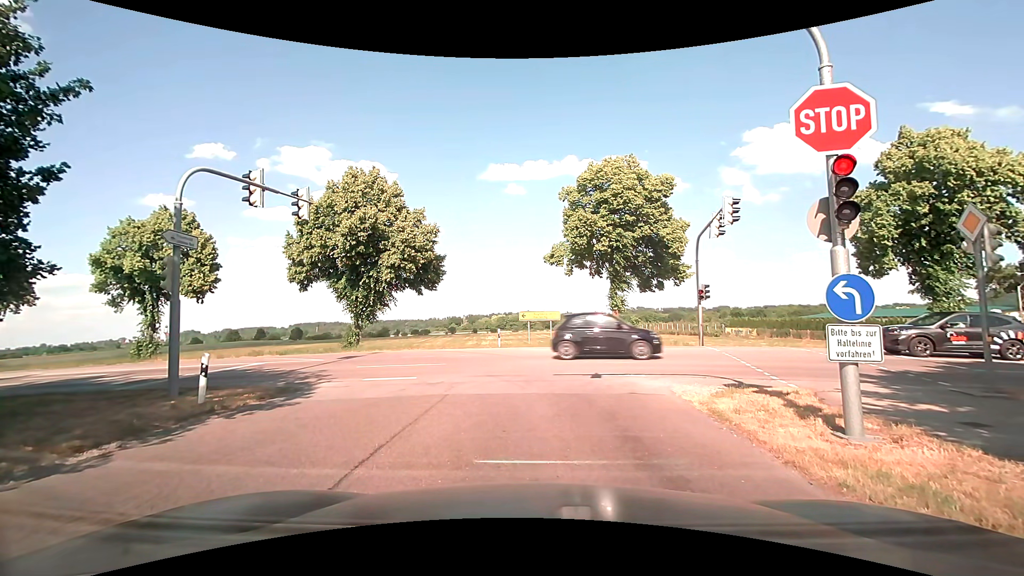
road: tertiary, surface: asphalt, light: Day
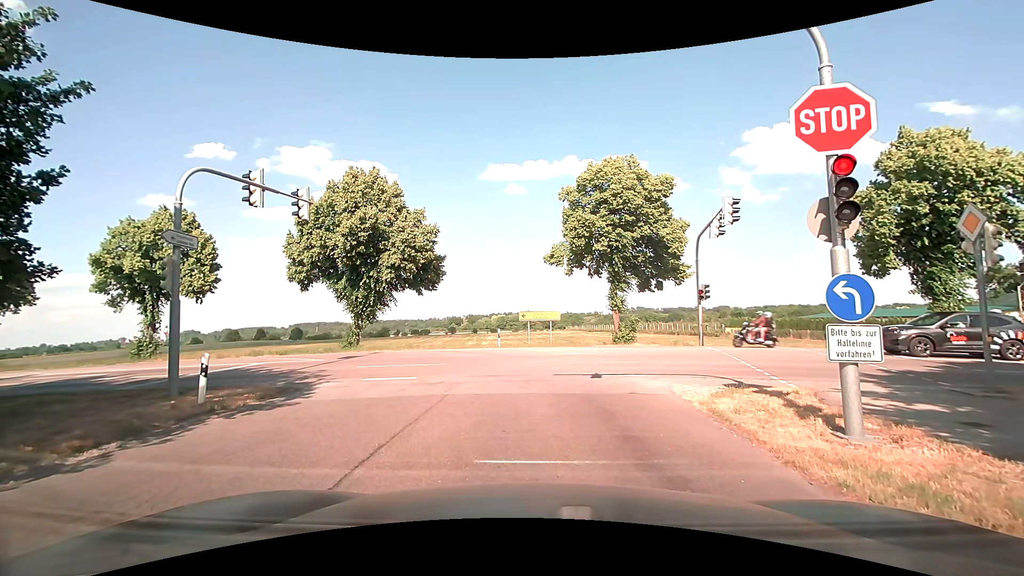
(0.0, 0.0) m; 0°
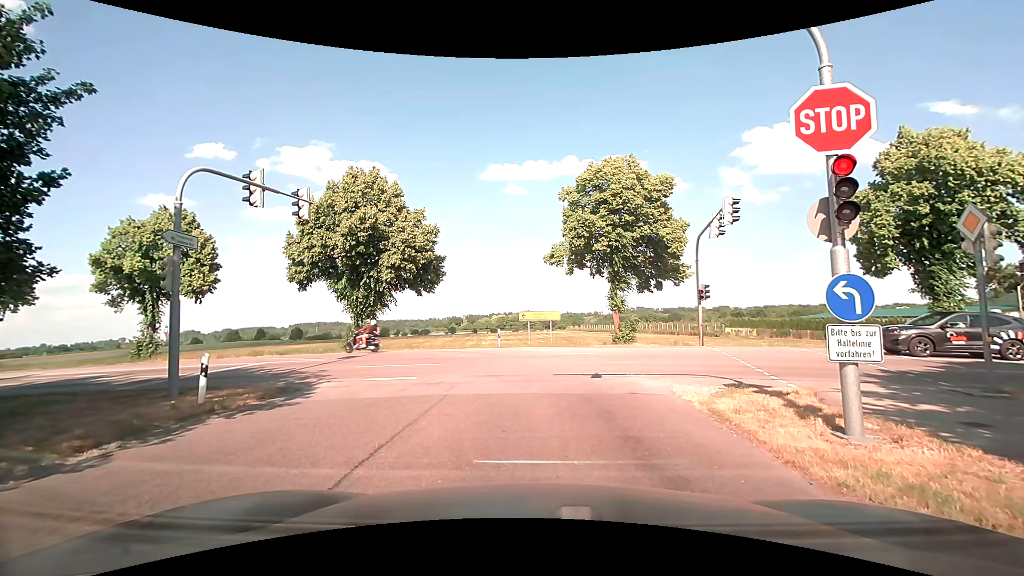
(0.0, 0.0) m; 0°
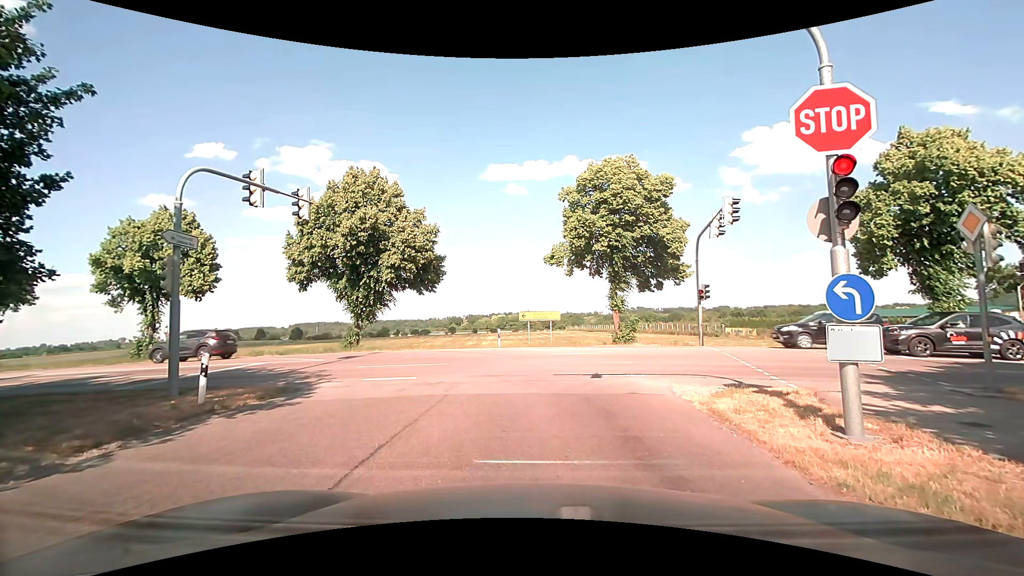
(0.0, 0.0) m; 0°
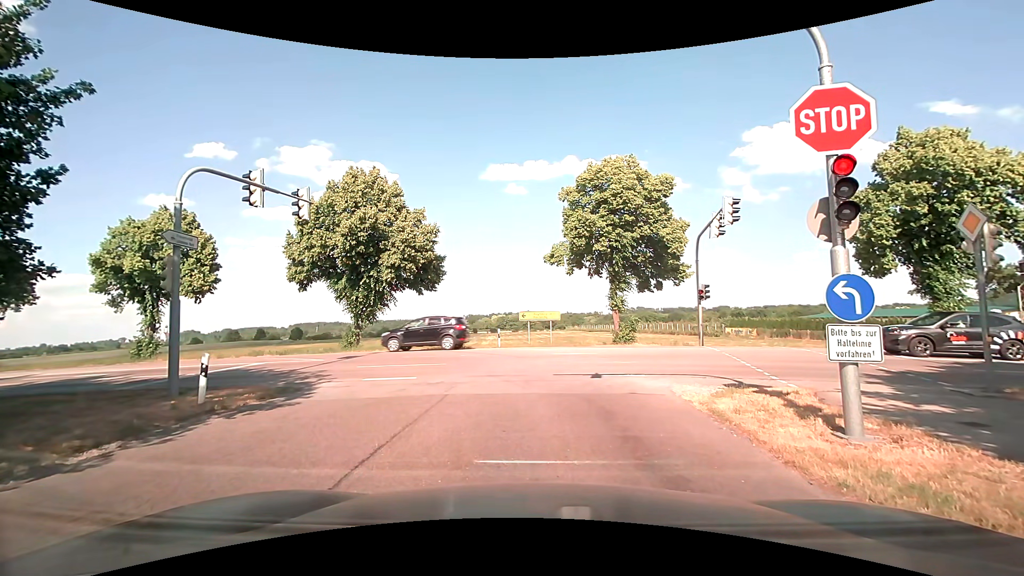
(0.0, 0.0) m; 0°
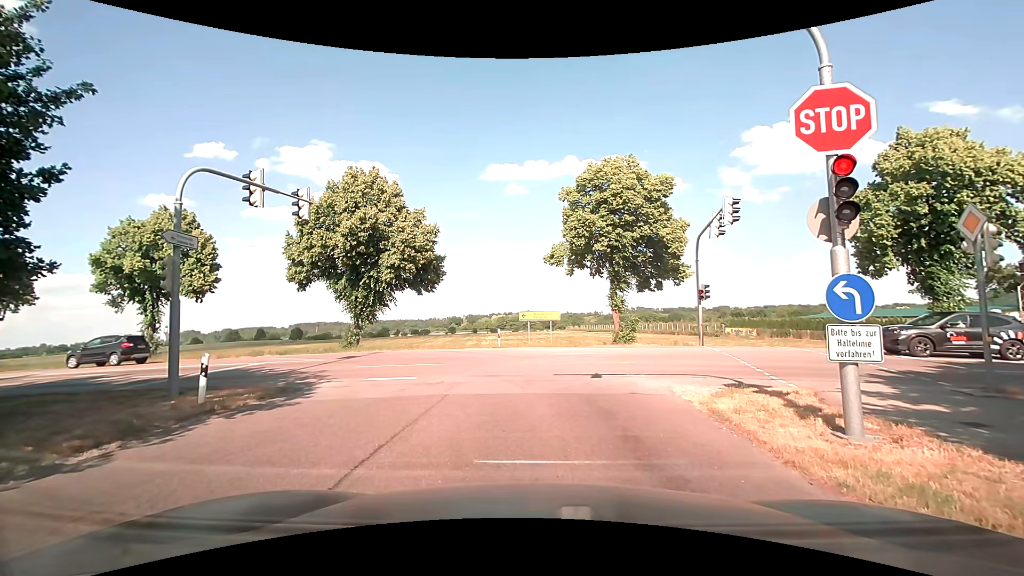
(0.0, 0.0) m; 0°
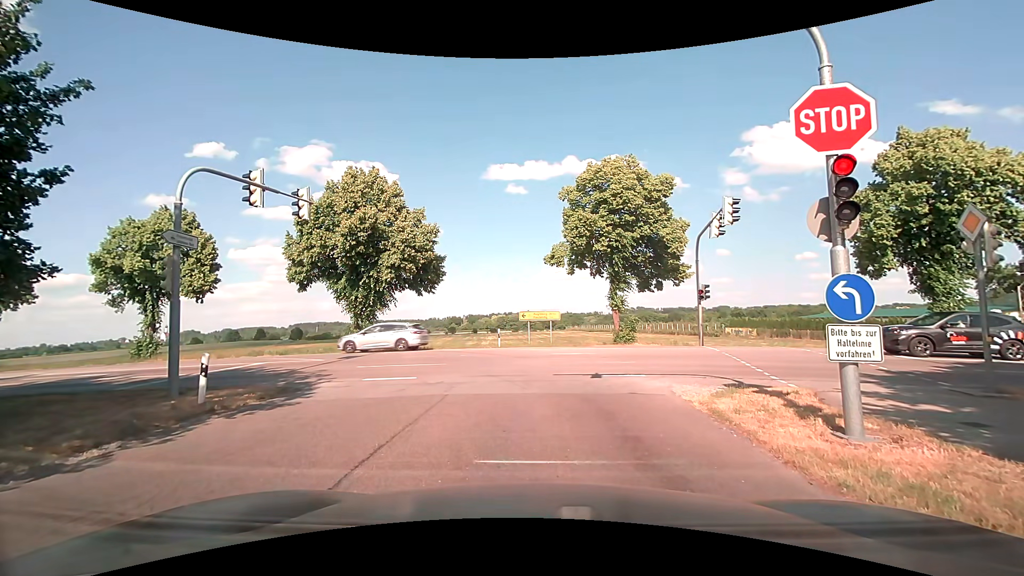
(0.0, 0.0) m; 0°
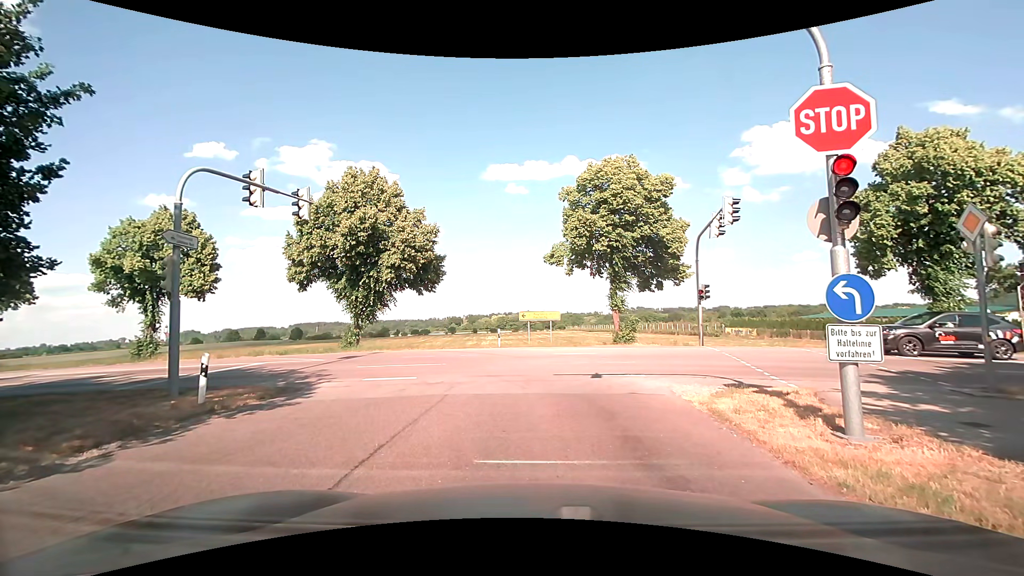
(0.0, 0.0) m; 0°
